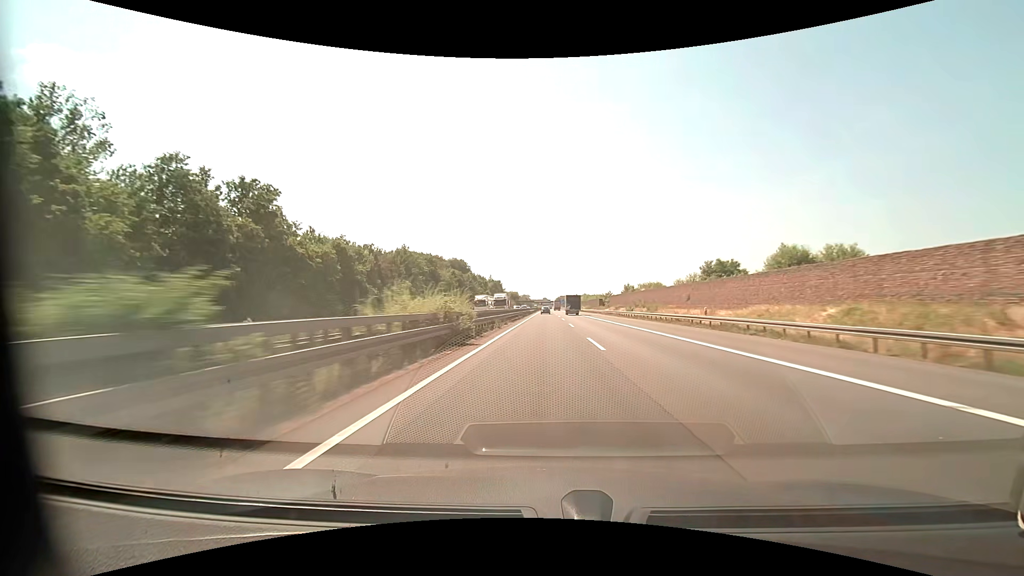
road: motorway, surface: asphalt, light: Day
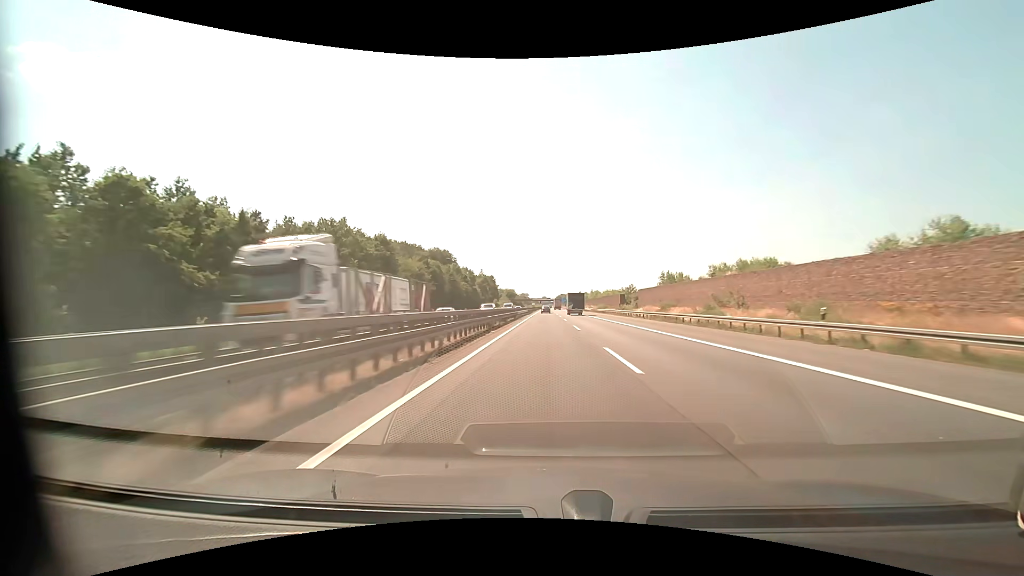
(0.0, +41.4) m; 0°
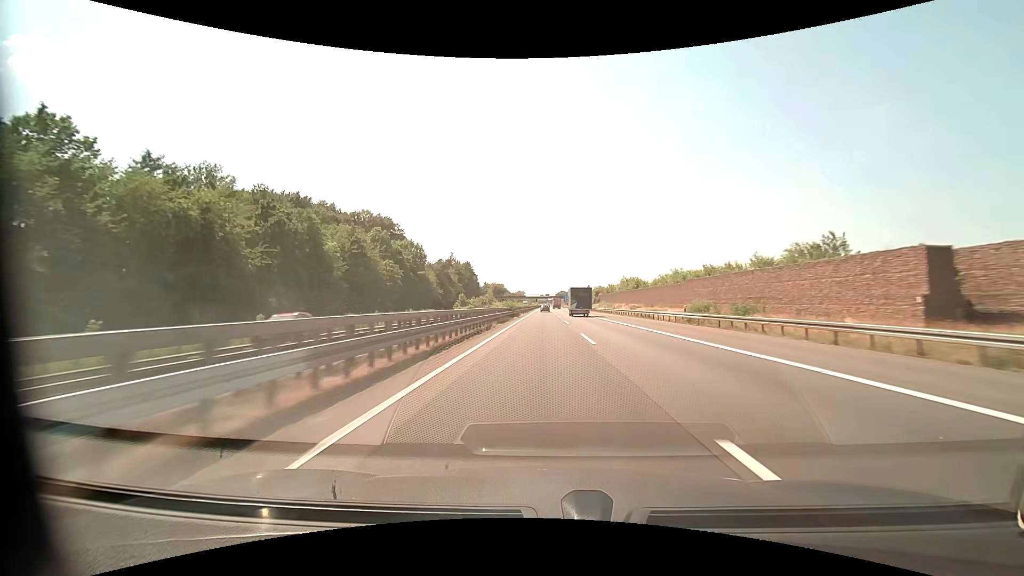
(+0.2, +82.8) m; 0°
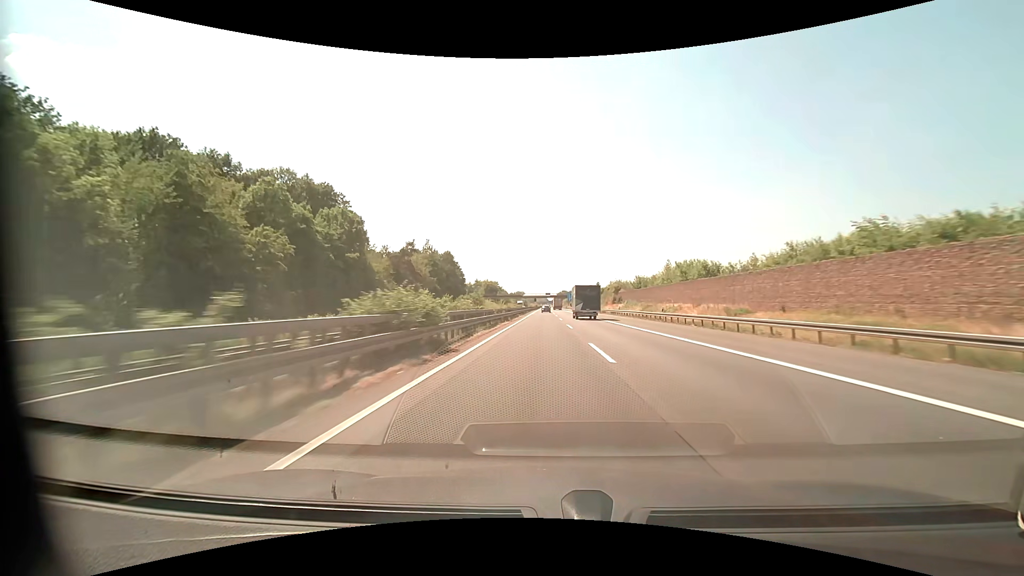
(0.0, +41.4) m; 0°
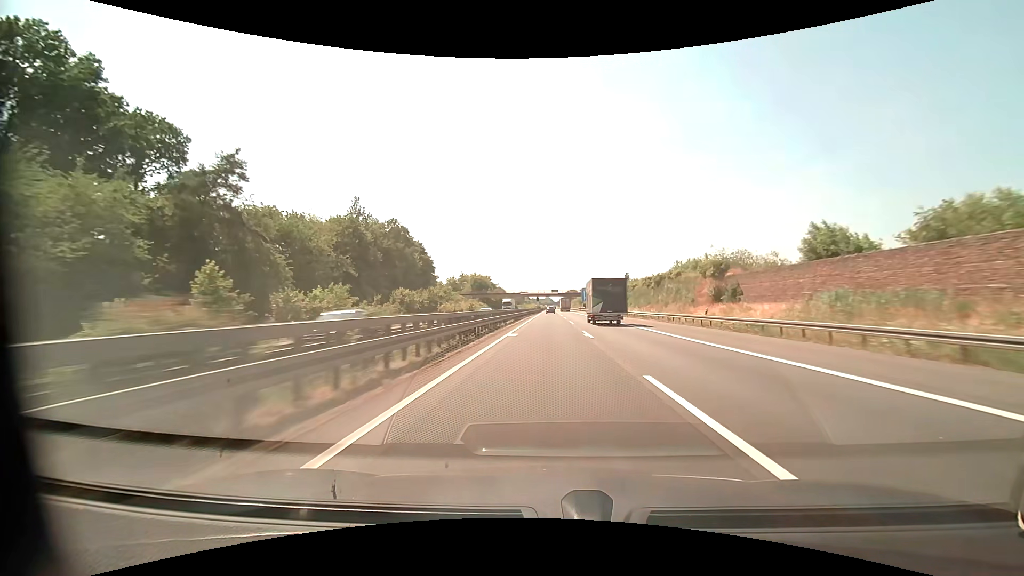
(-0.3, +62.1) m; -1°
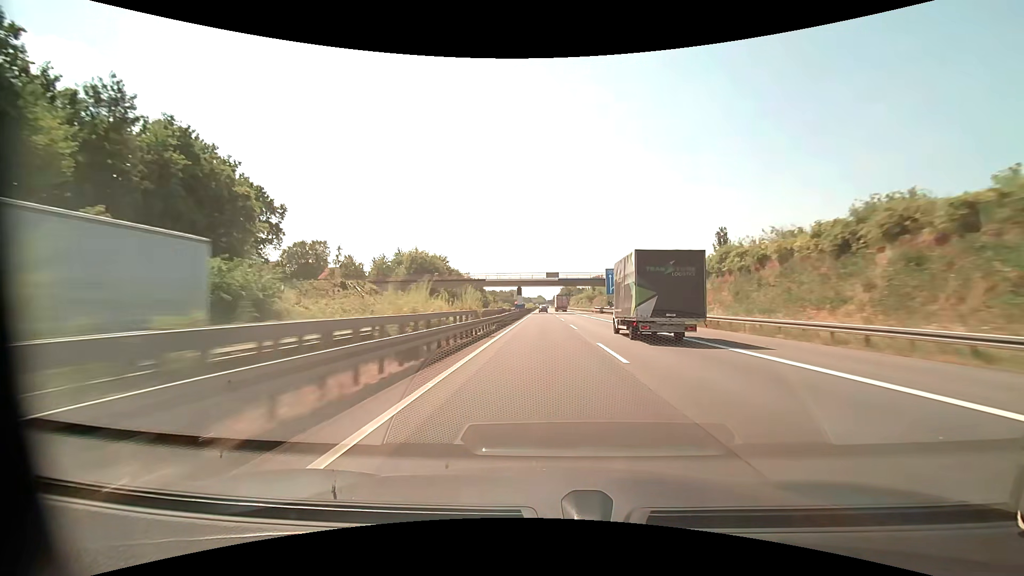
(+0.5, +82.7) m; +1°
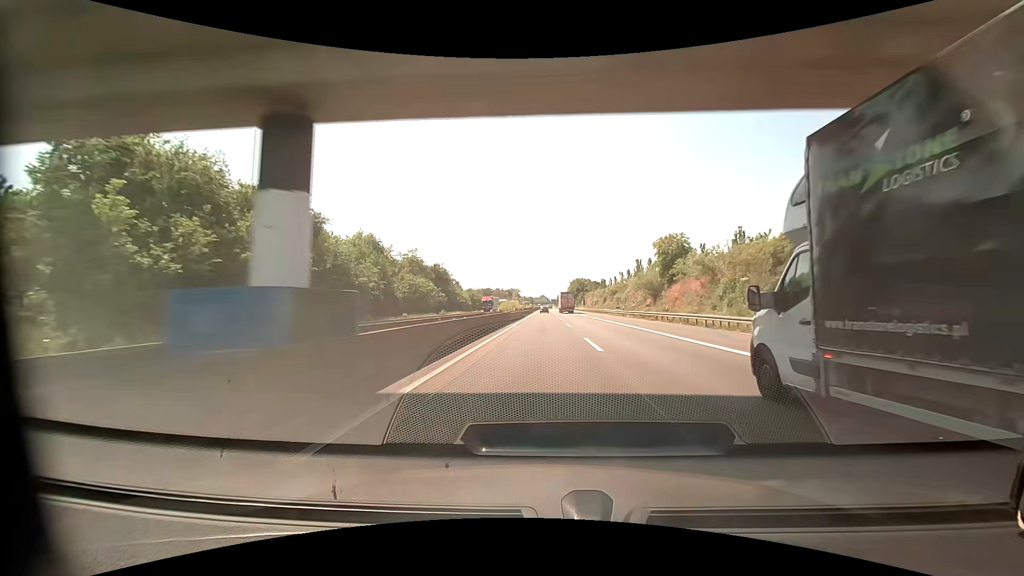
(0.0, +82.5) m; 0°
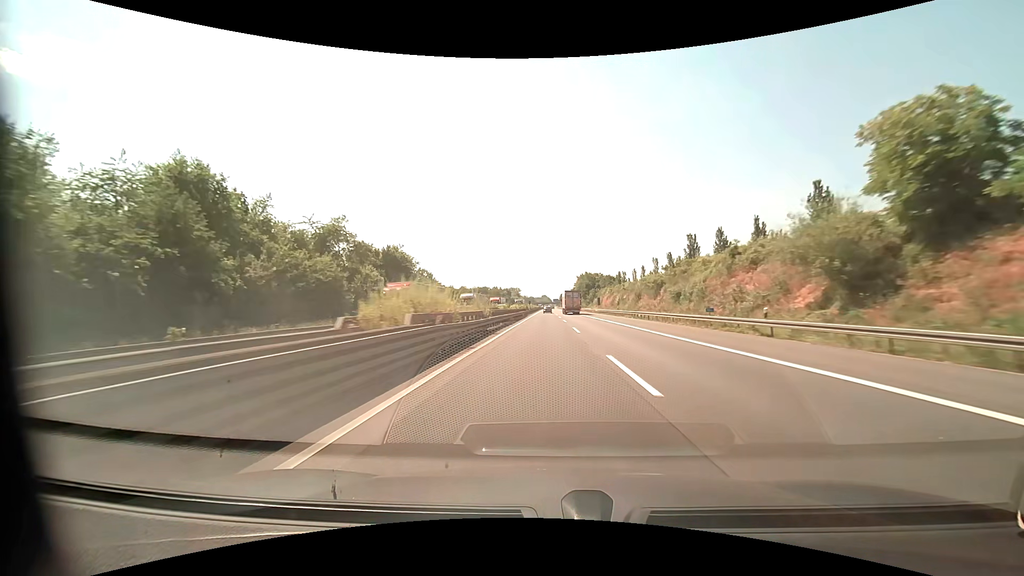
(0.0, +41.2) m; 0°
(0, +10) (0, +20) (0, +30) (0, +40) (0, +50) (0, +60) (0, +70) (0, +80) (0, +90) (0, +100) m
